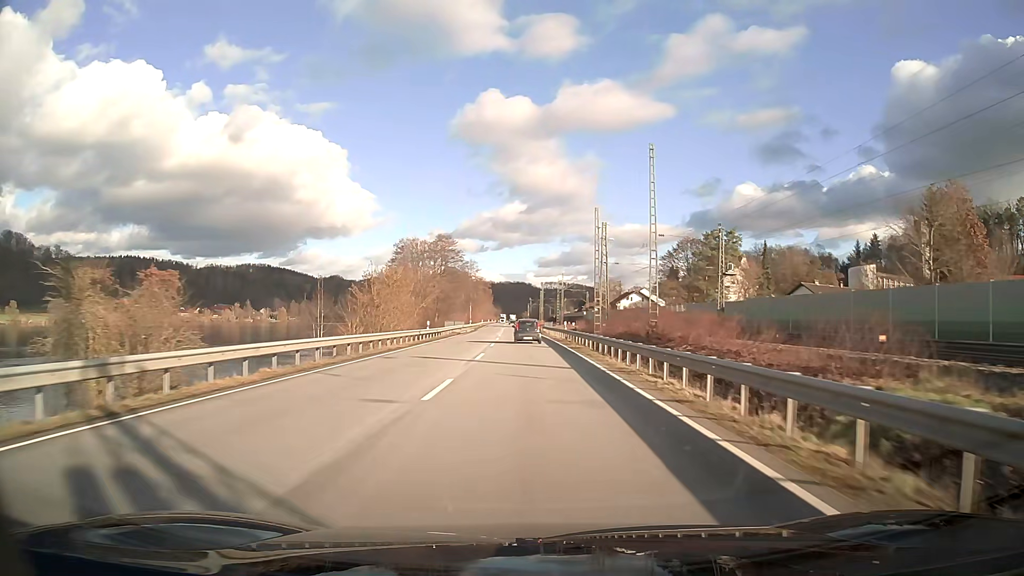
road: primary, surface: asphalt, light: Day
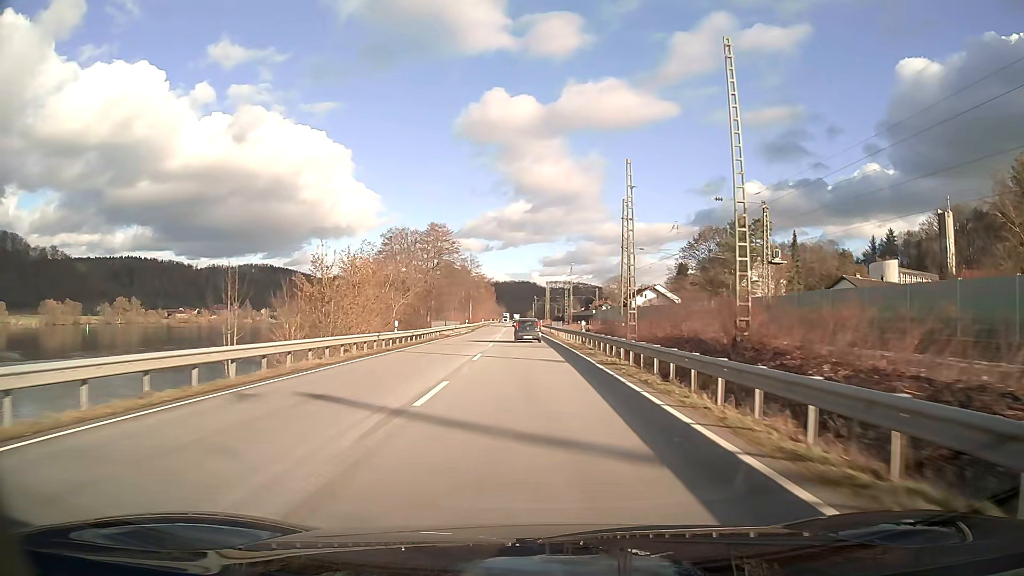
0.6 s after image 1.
(0.0, +12.9) m; 0°
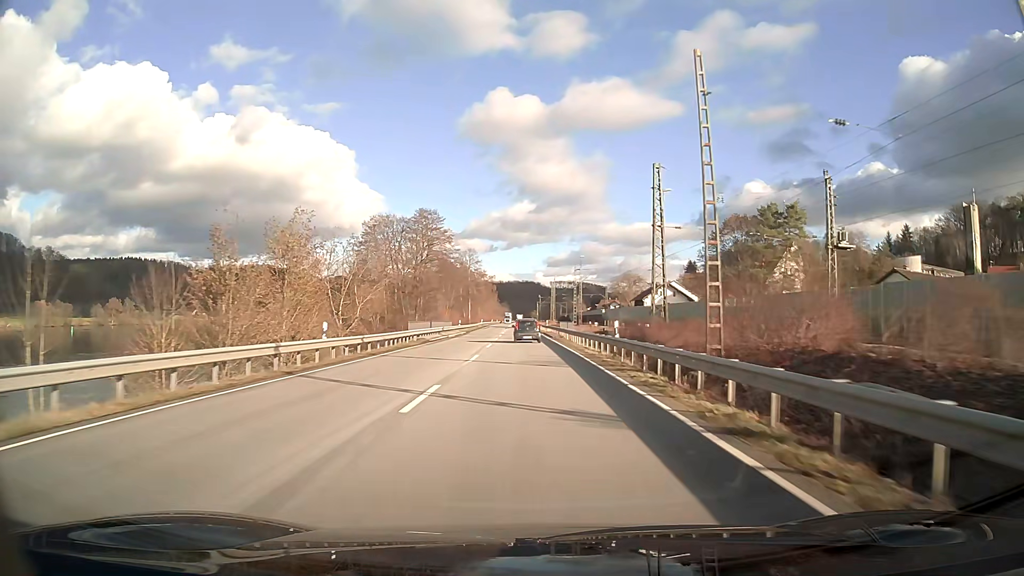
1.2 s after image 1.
(0.0, +12.9) m; 0°
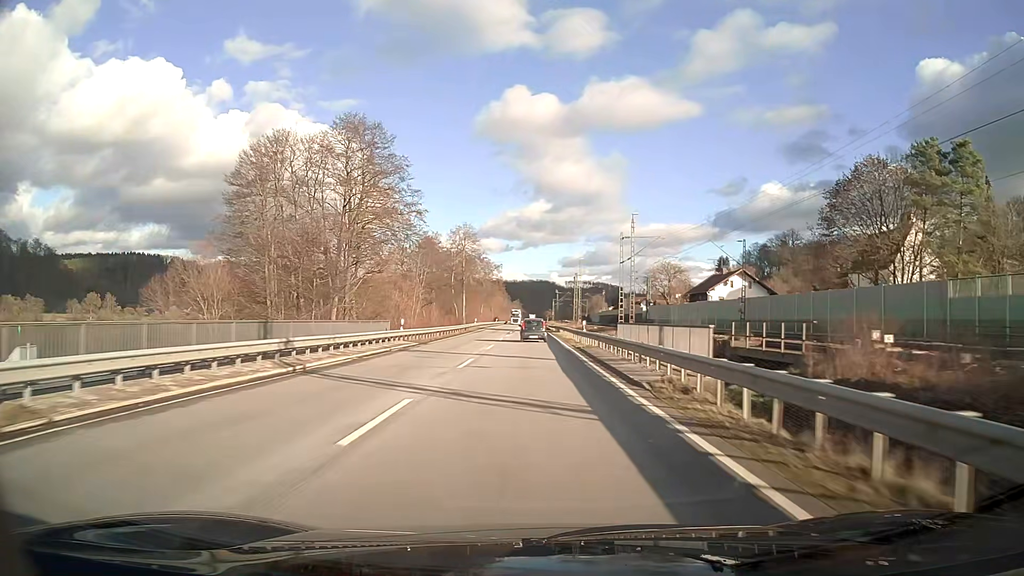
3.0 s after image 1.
(-0.4, +38.9) m; -1°
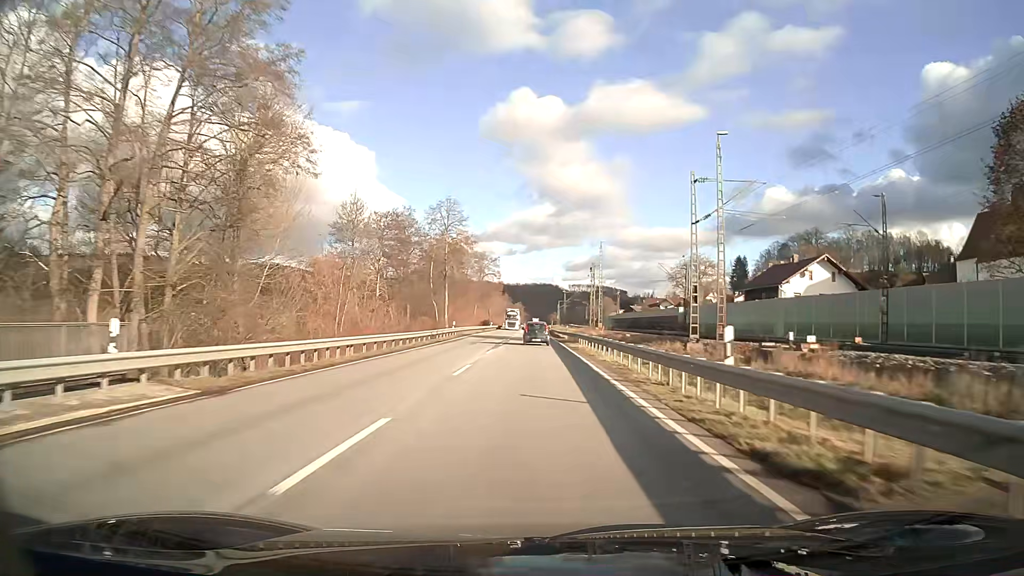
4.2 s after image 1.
(-0.1, +26.2) m; 0°
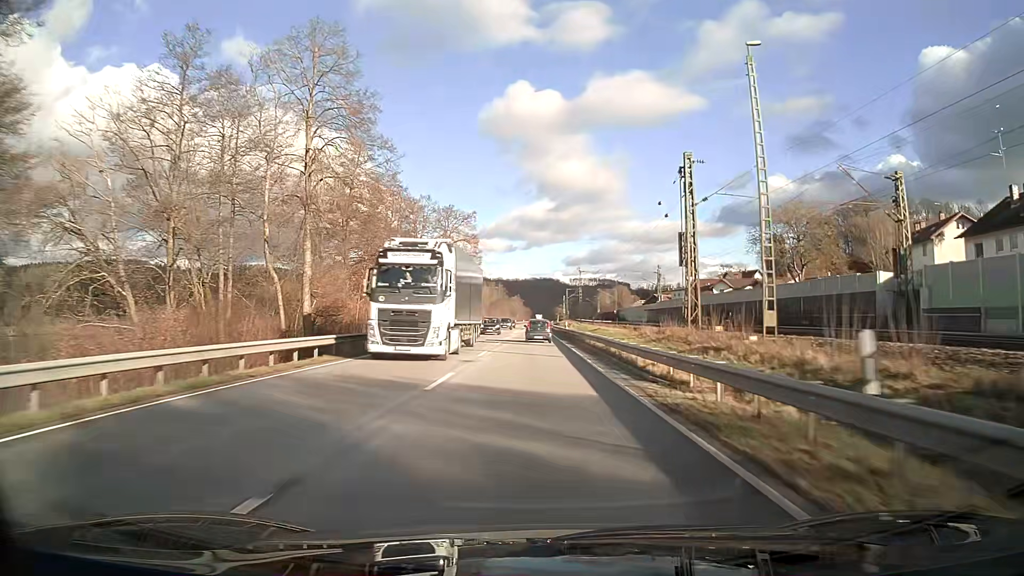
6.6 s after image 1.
(0.0, +52.9) m; 0°
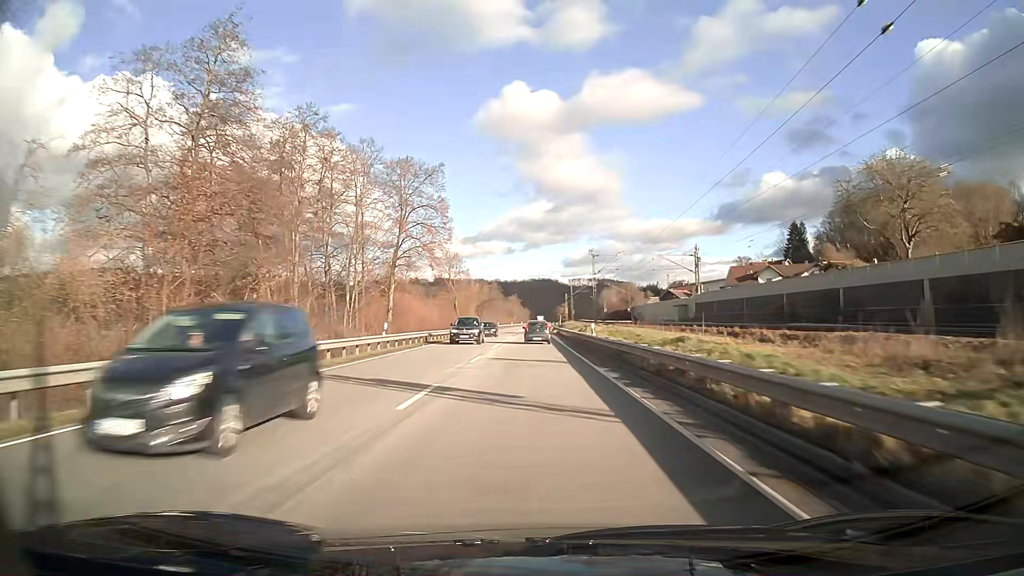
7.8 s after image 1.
(0.0, +26.7) m; 0°
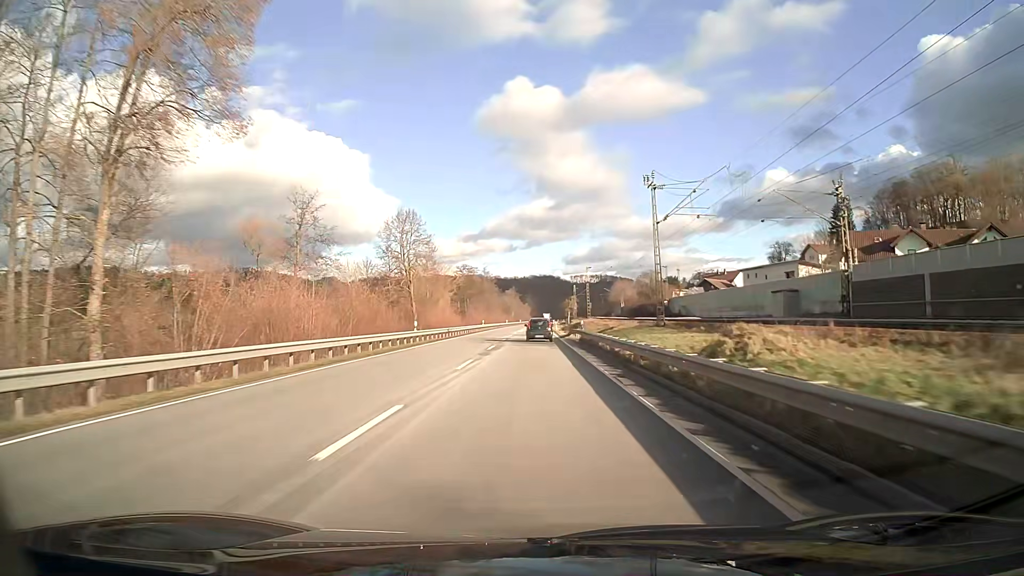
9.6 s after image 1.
(0.0, +40.2) m; 0°
